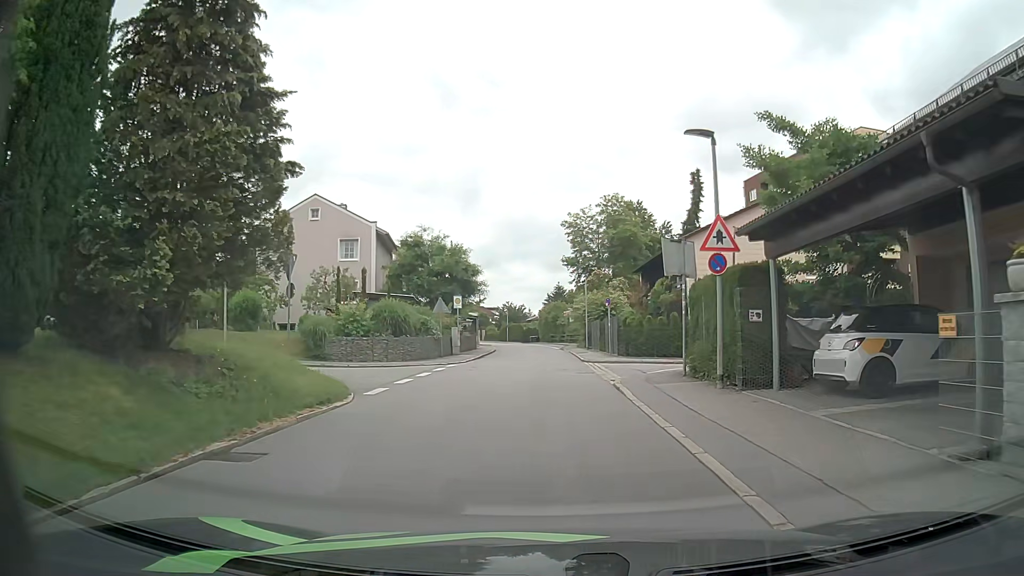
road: residential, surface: asphalt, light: Day
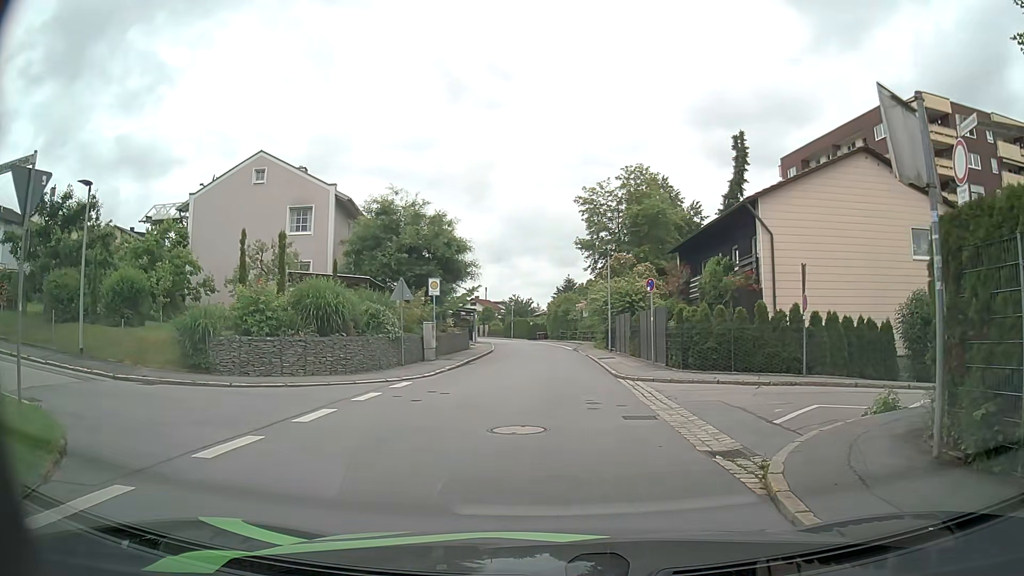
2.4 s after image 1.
(-0.3, +10.4) m; -1°
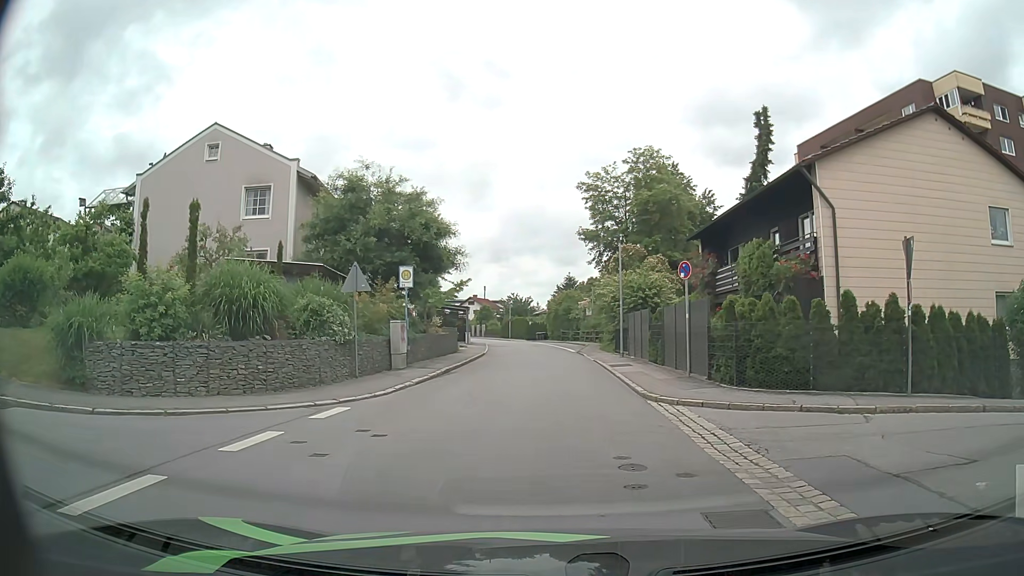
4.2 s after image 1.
(-0.1, +5.4) m; -2°
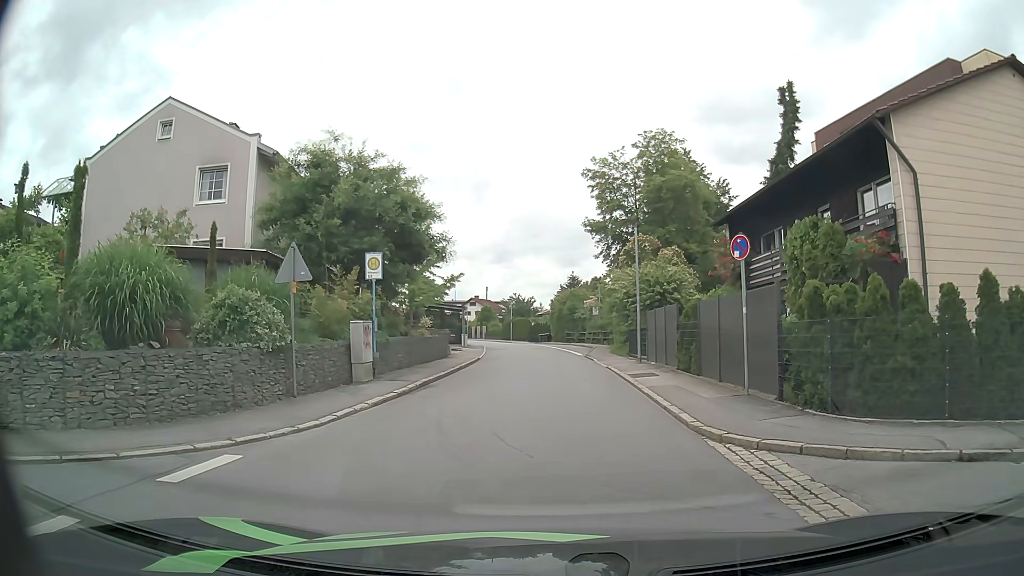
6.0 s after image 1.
(0.0, +4.6) m; 0°
(0, +10) (0, +20) (0, +30) (0, +40) (-1, +50) (-2, +60) (-3, +70) (-6, +79) (-8, +89) (-11, +99) m
